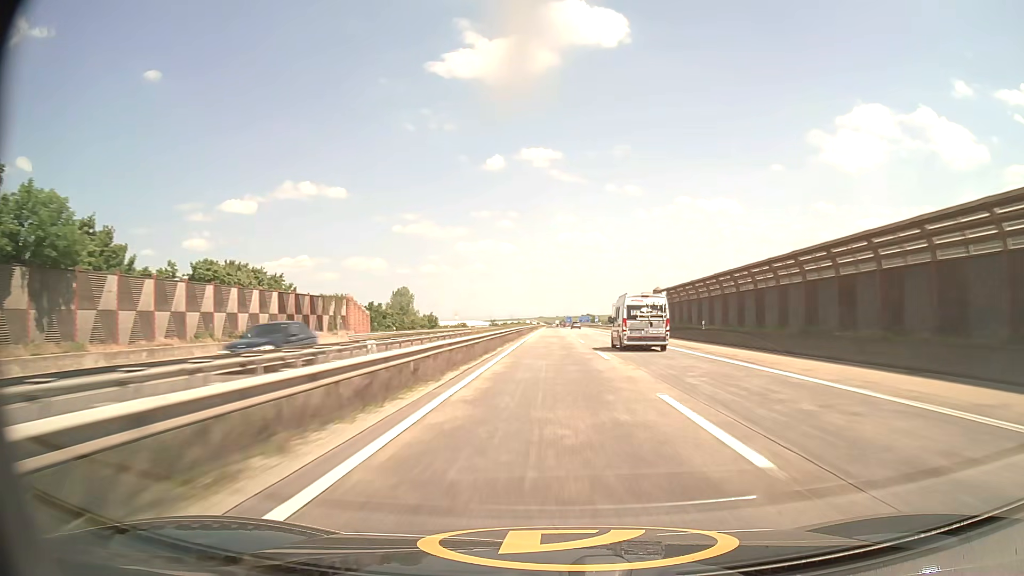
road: motorway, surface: asphalt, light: Day
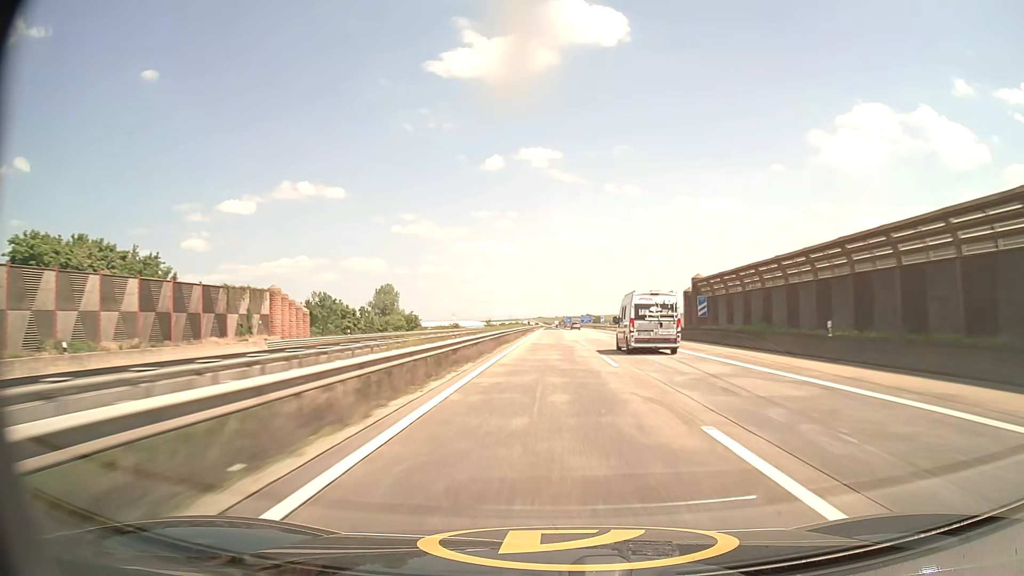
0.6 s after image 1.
(0.0, +21.6) m; 0°
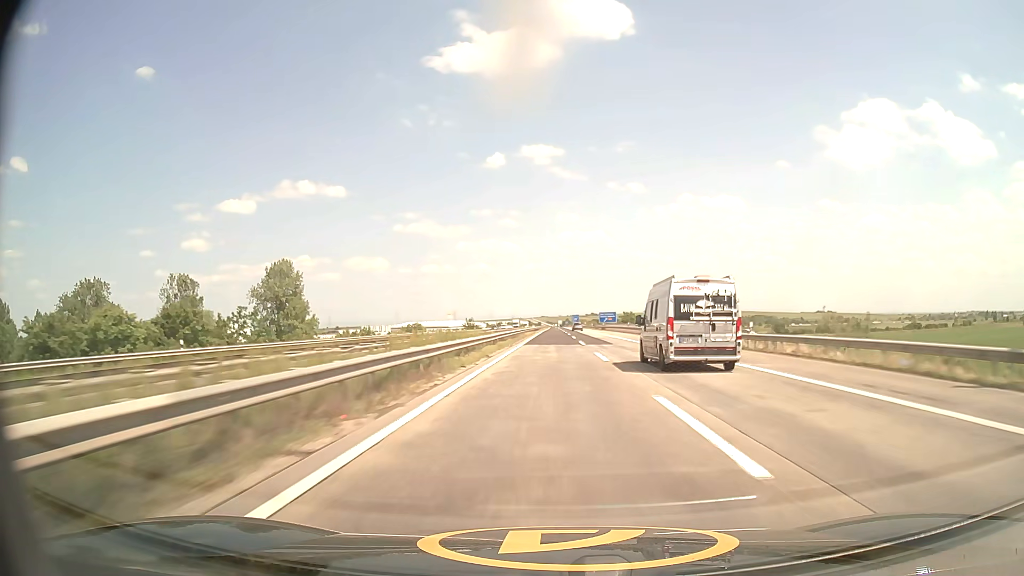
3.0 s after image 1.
(+0.1, +85.6) m; 0°
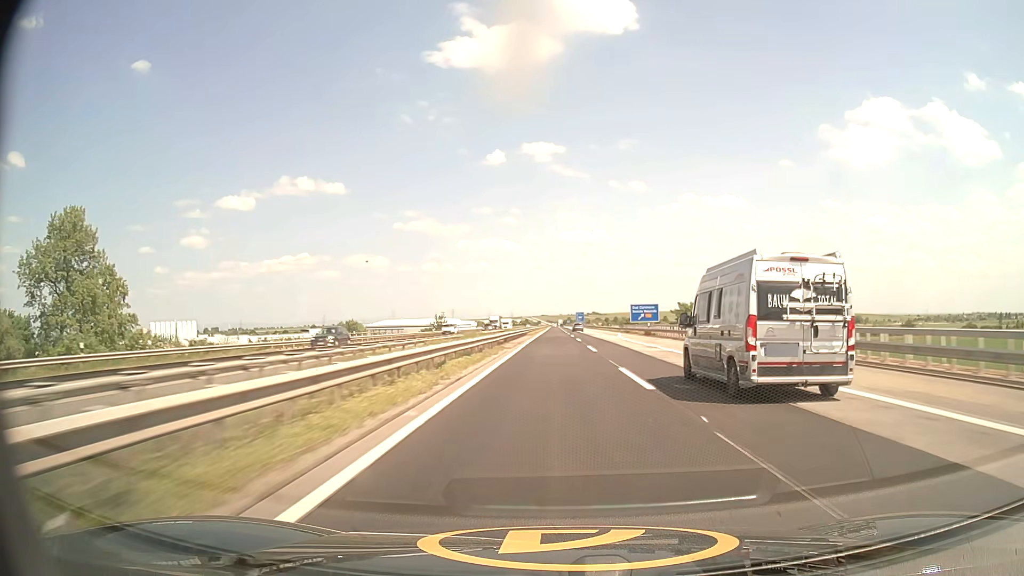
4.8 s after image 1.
(-0.1, +64.3) m; 0°
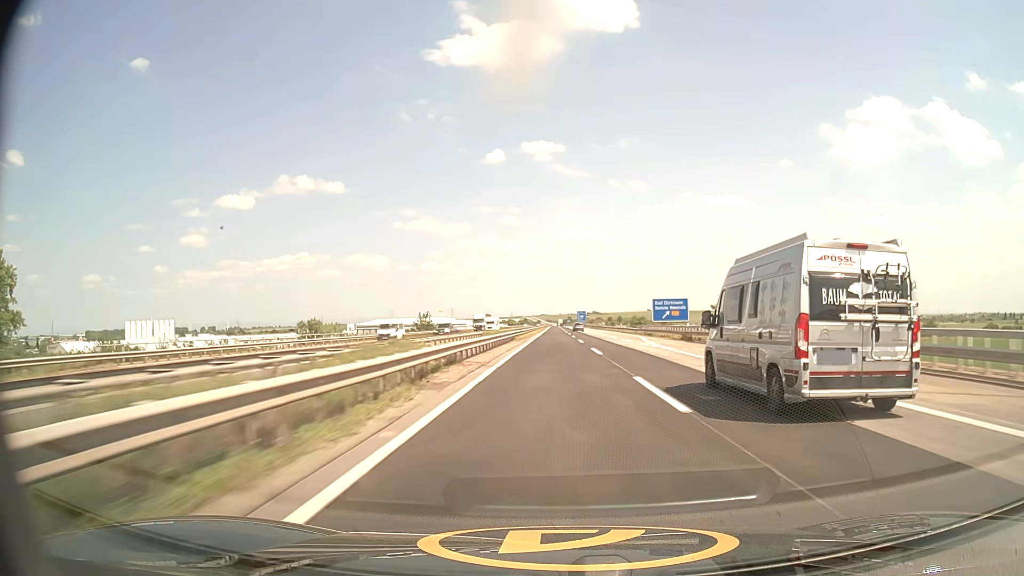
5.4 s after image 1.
(0.0, +21.5) m; 0°
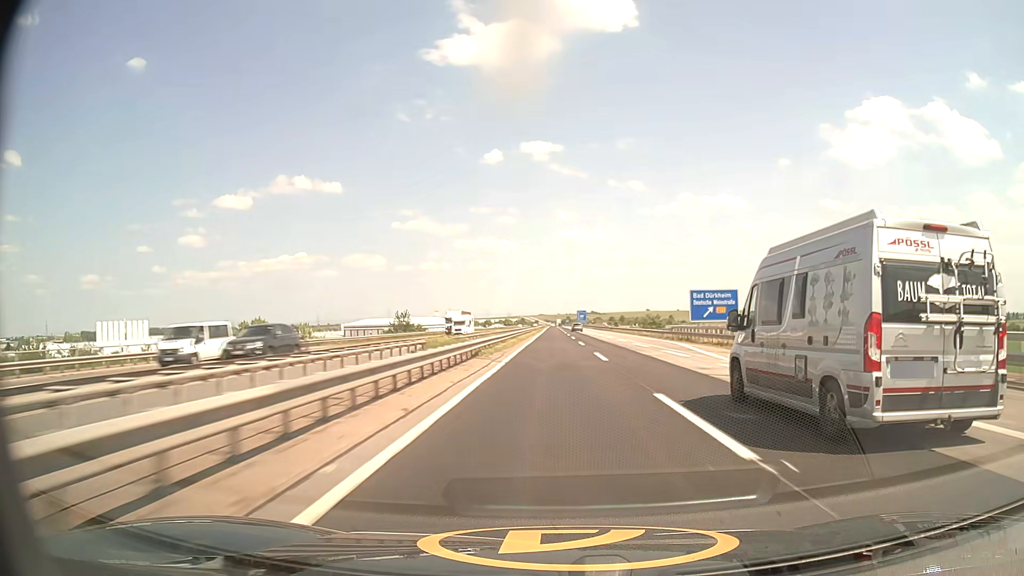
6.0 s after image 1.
(0.0, +21.5) m; 0°
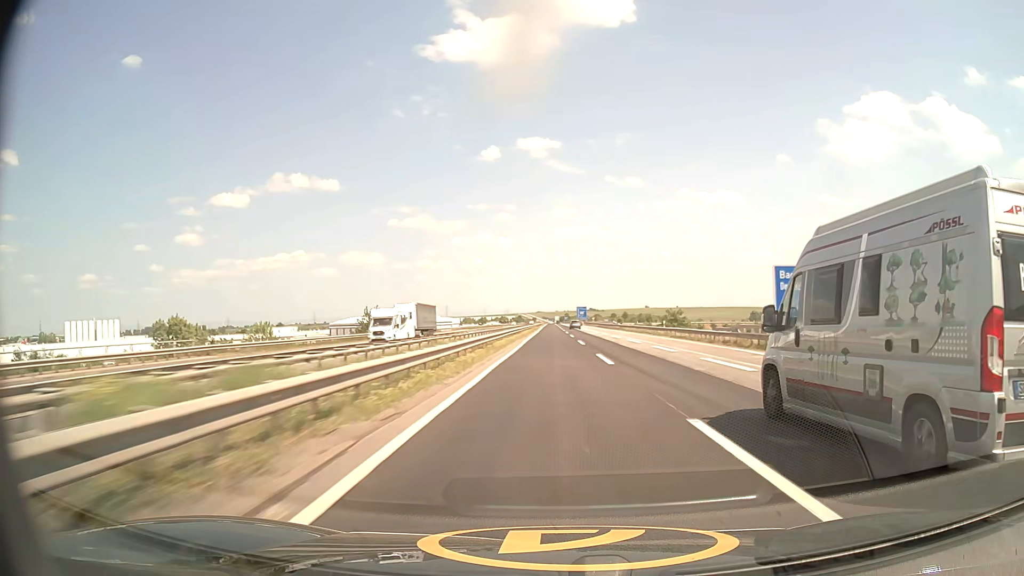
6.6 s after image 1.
(0.0, +21.5) m; 0°
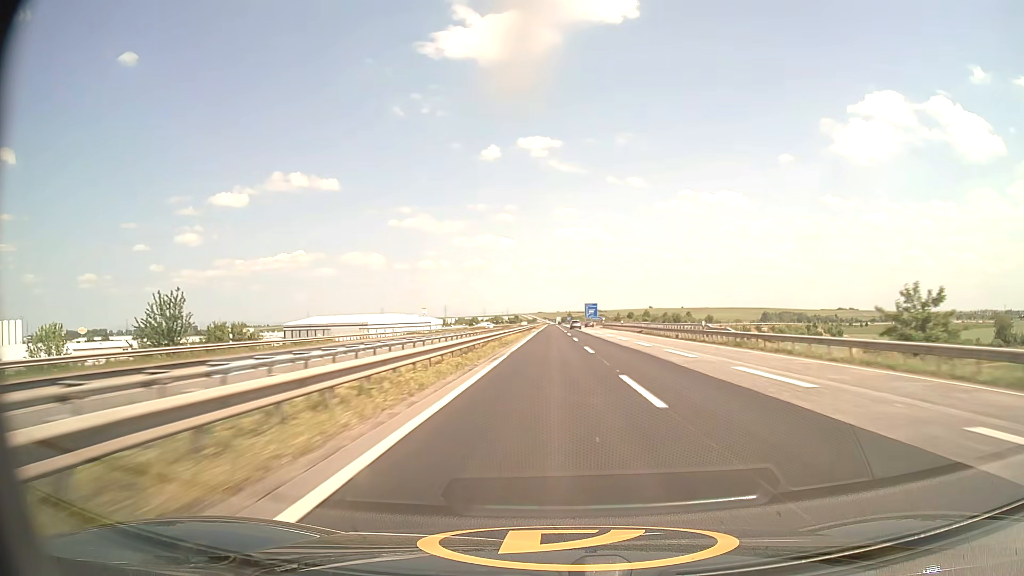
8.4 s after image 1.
(0.0, +64.6) m; 0°
(0, +10) (0, +20) (0, +30) (0, +40) (0, +50) (0, +60) (0, +70) (0, +80) (0, +90) (0, +100) m
